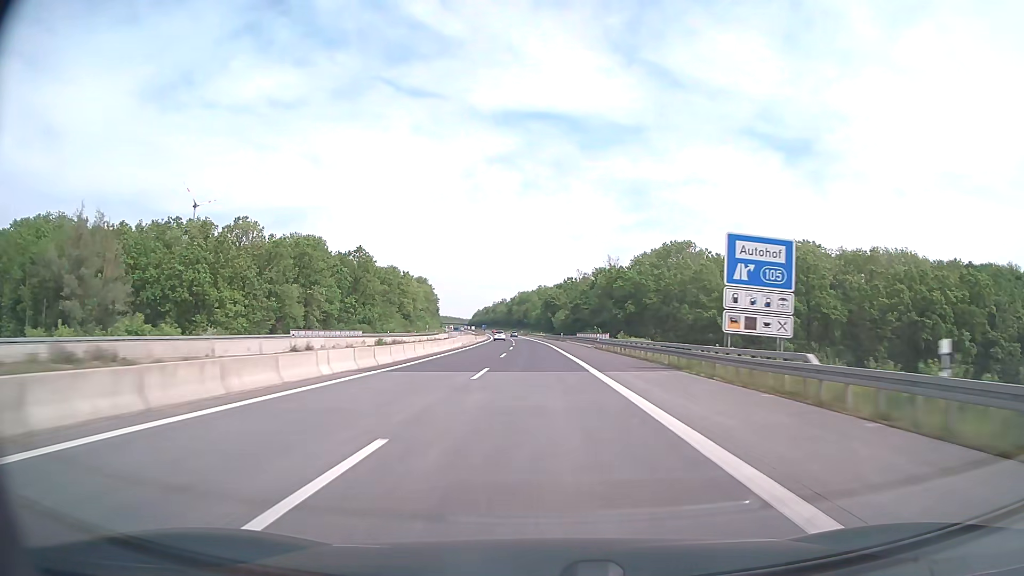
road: motorway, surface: asphalt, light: Day
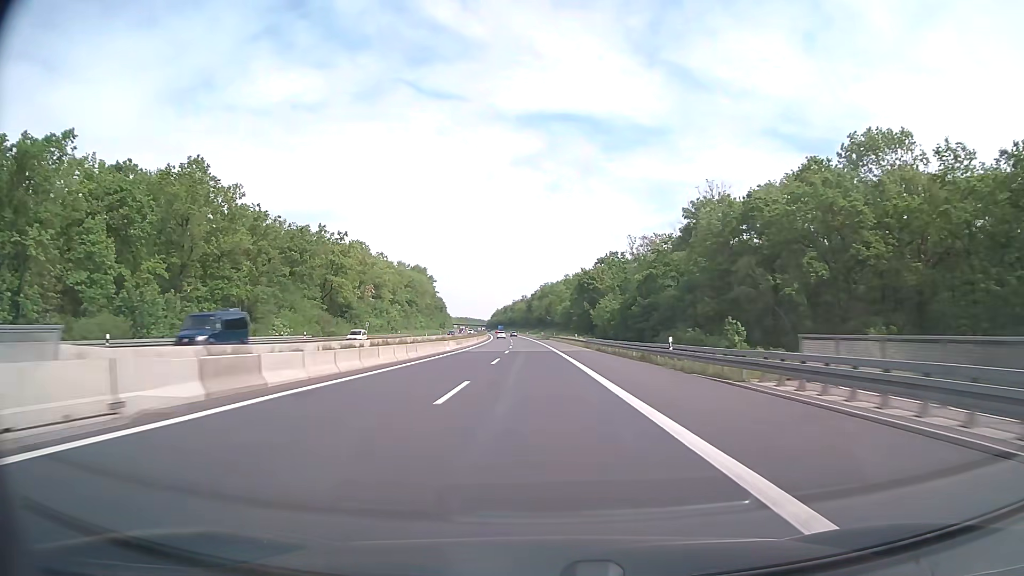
(-1.5, +79.2) m; -2°
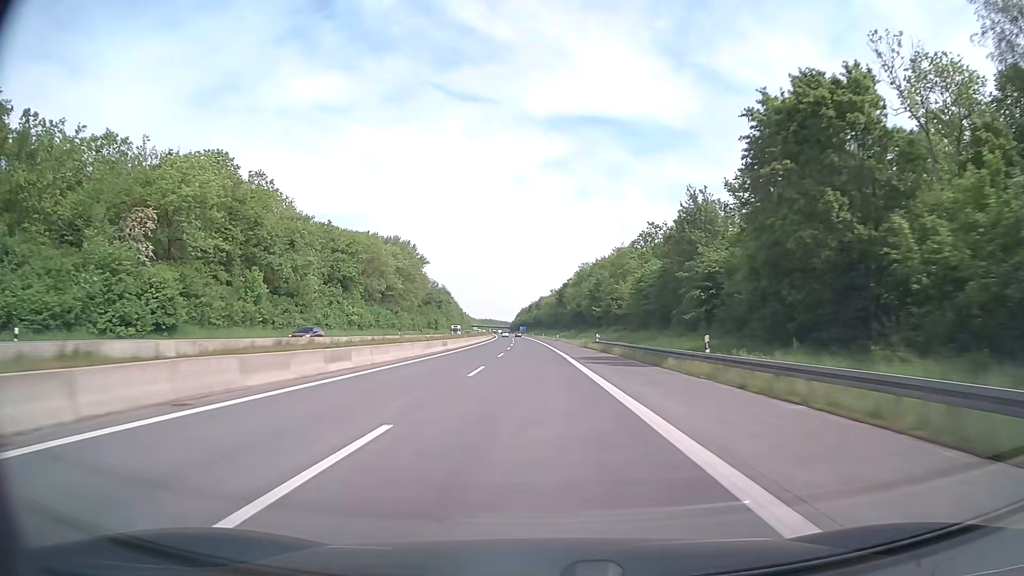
(-2.4, +99.0) m; -3°
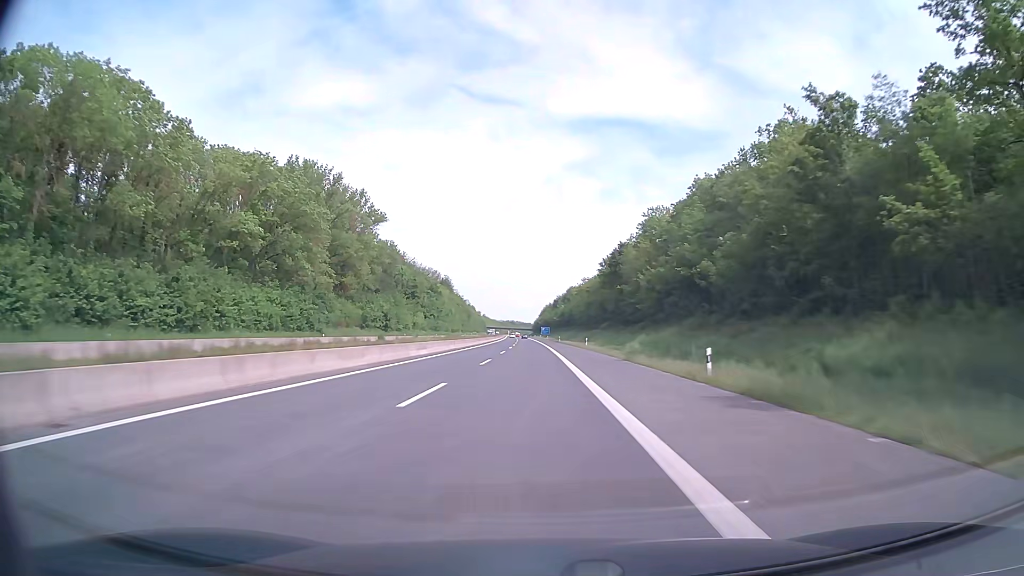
(-1.7, +99.0) m; -2°
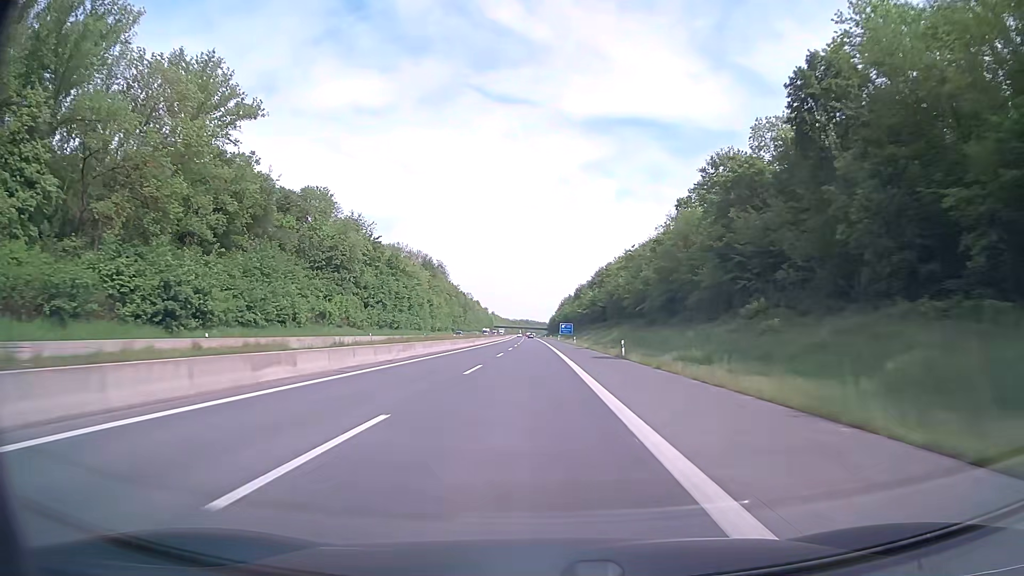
(-1.0, +79.2) m; -1°
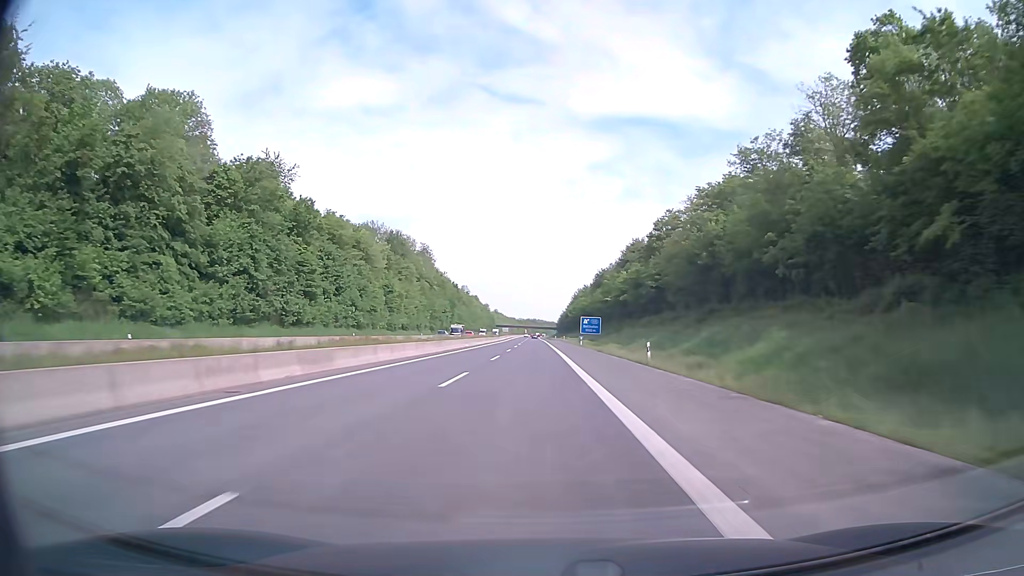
(-0.4, +59.4) m; -1°
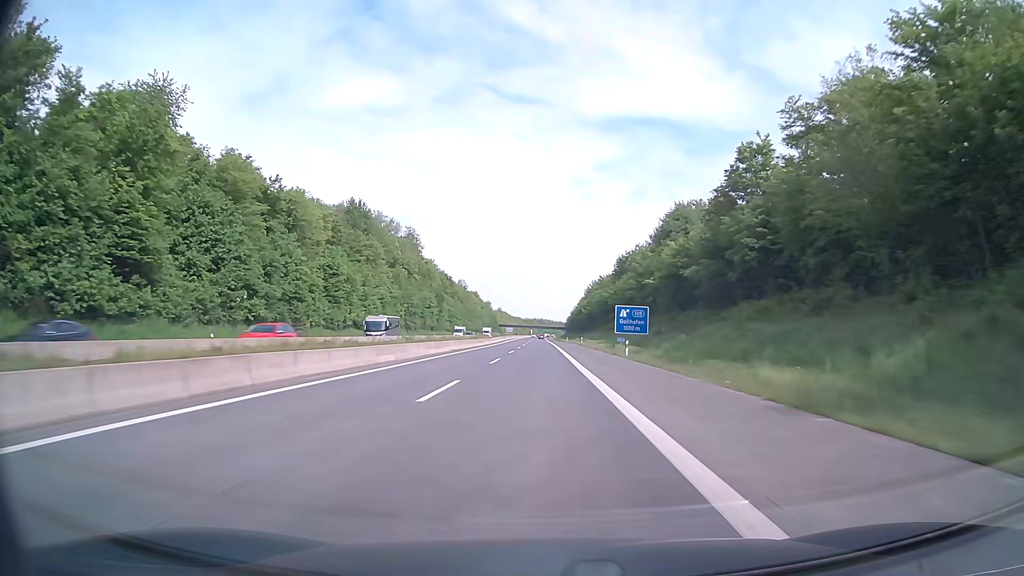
(-0.2, +39.6) m; -1°
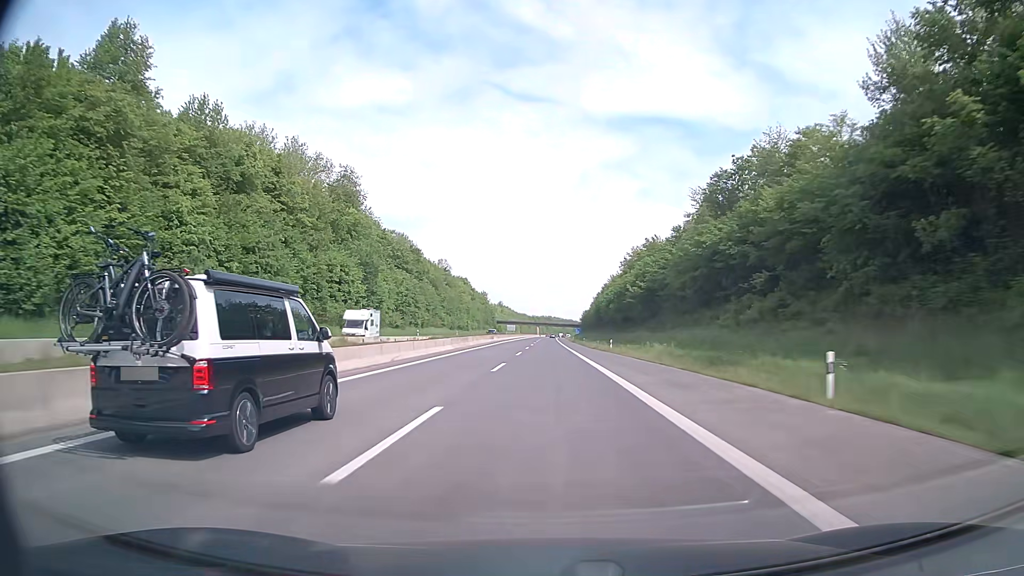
(-0.4, +79.3) m; -1°
(0, +10) (0, +20) (0, +30) (0, +40) (0, +50) (0, +60) (0, +70) (0, +80) (+1, +90) (+1, +100) m
